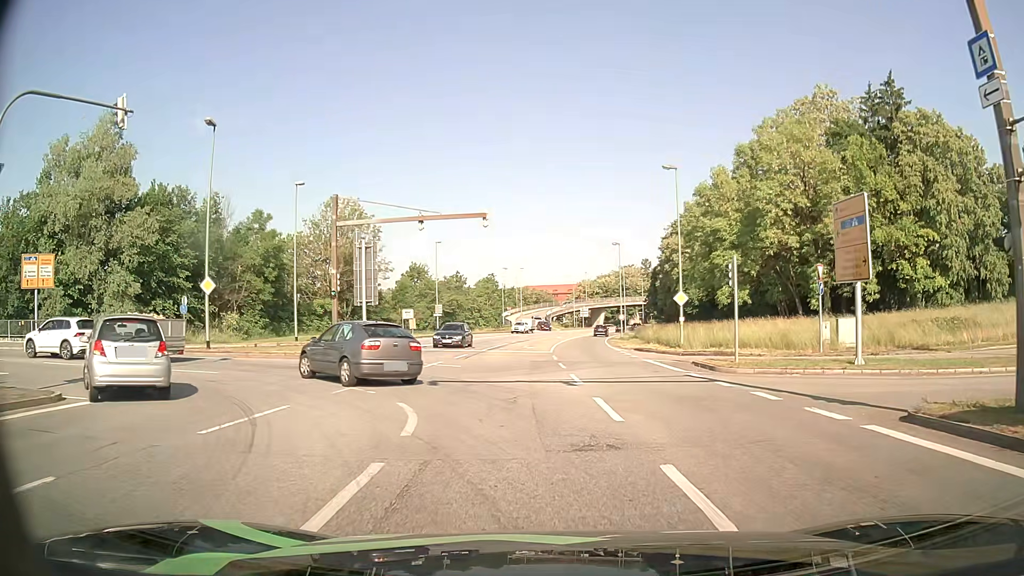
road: primary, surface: asphalt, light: Day
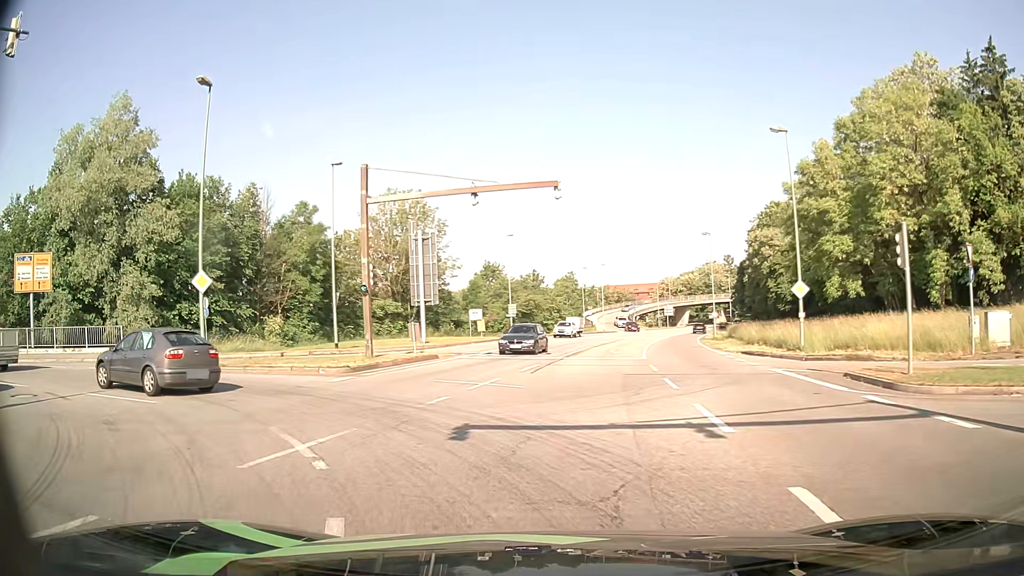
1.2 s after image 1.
(-0.3, +7.0) m; -8°
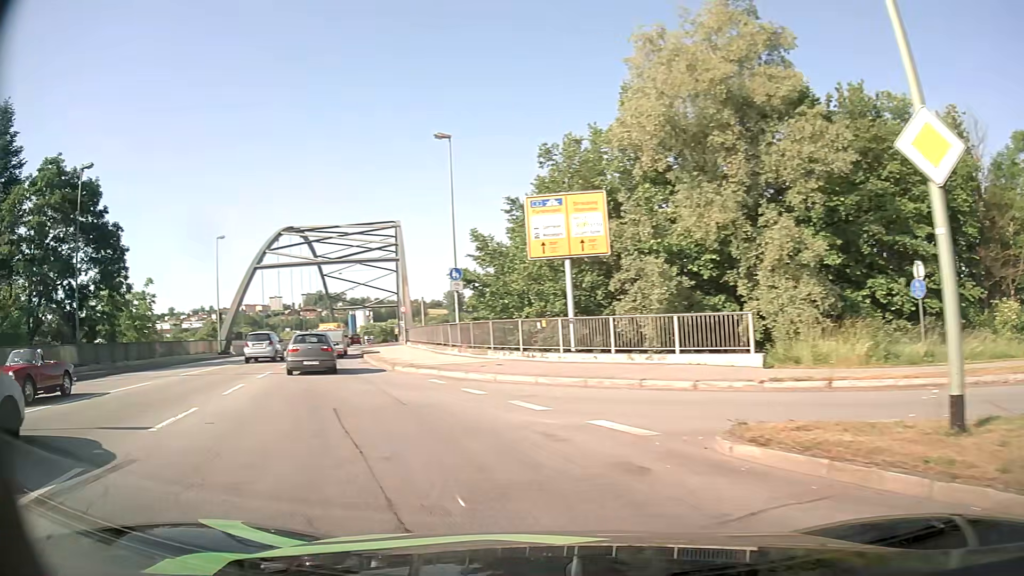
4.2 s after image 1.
(-7.5, +15.7) m; -59°
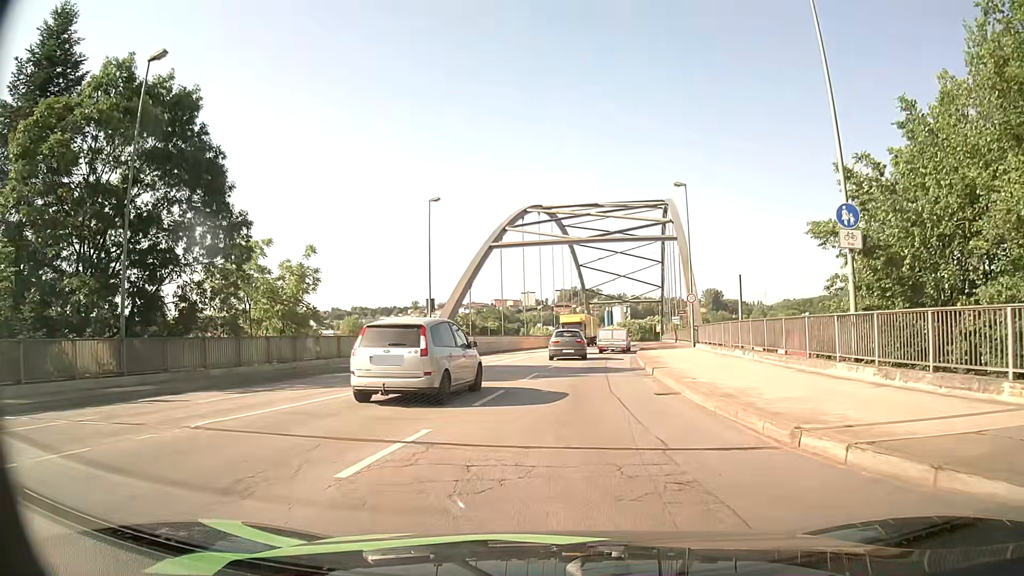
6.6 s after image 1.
(-4.8, +15.3) m; -21°
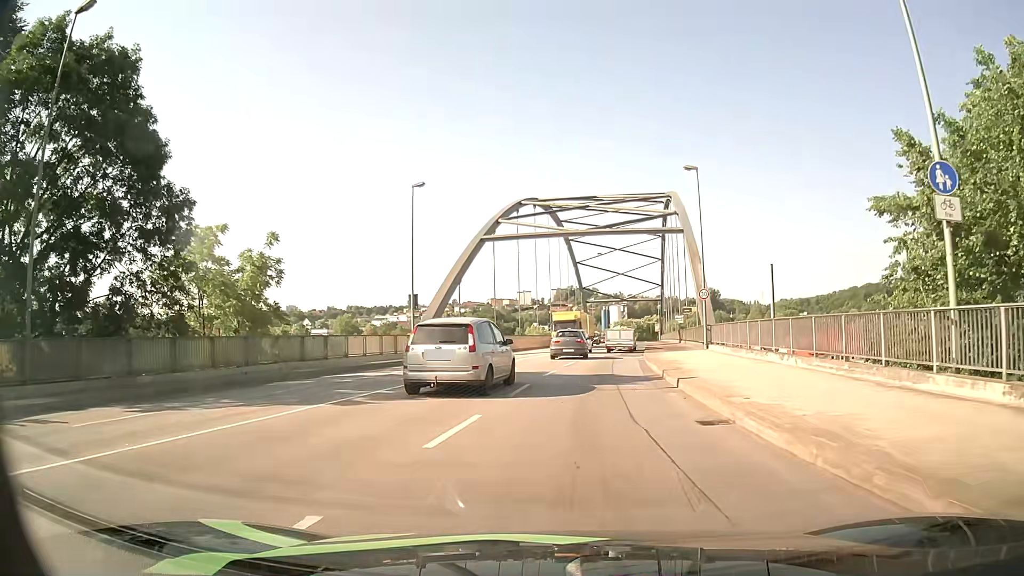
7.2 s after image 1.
(0.0, +4.4) m; 0°
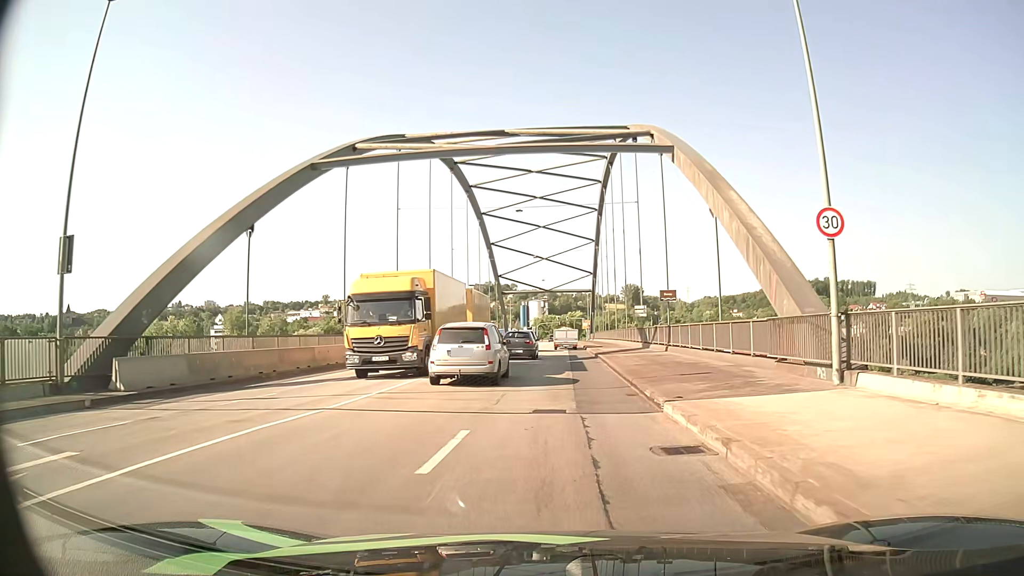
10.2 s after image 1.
(+1.8, +25.5) m; +7°
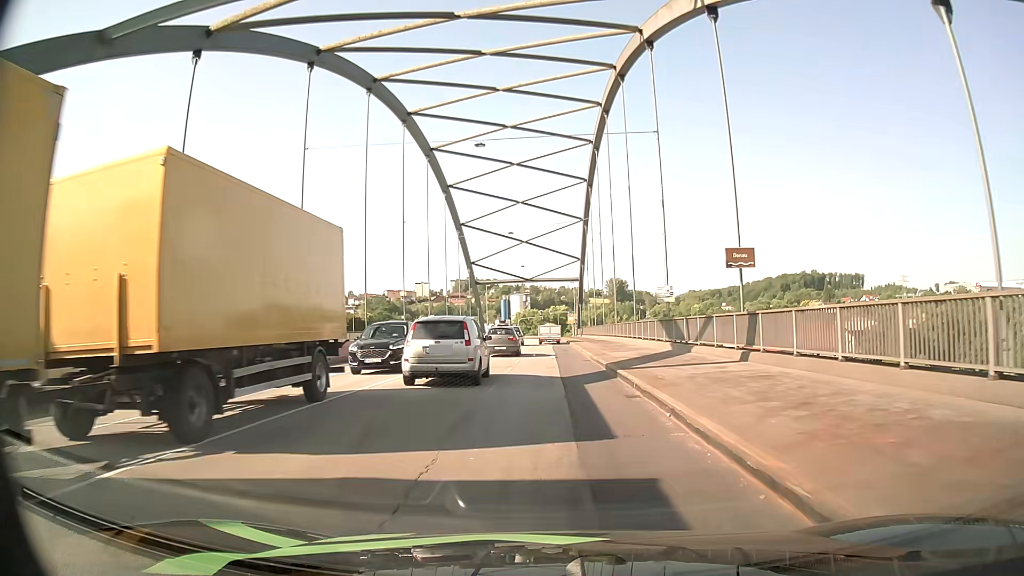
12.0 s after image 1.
(+0.2, +16.6) m; +1°
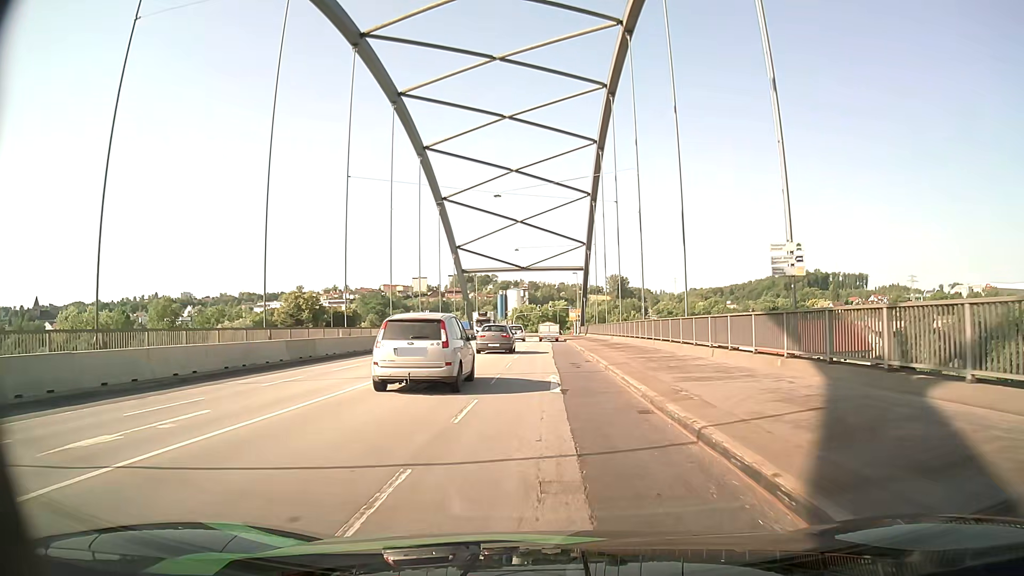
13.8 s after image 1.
(0.0, +16.3) m; 0°
(0, +10) (0, +20) (0, +30) (0, +40) (0, +50) (0, +60) (-1, +70) (-1, +80) (-1, +90) (-1, +100) m
